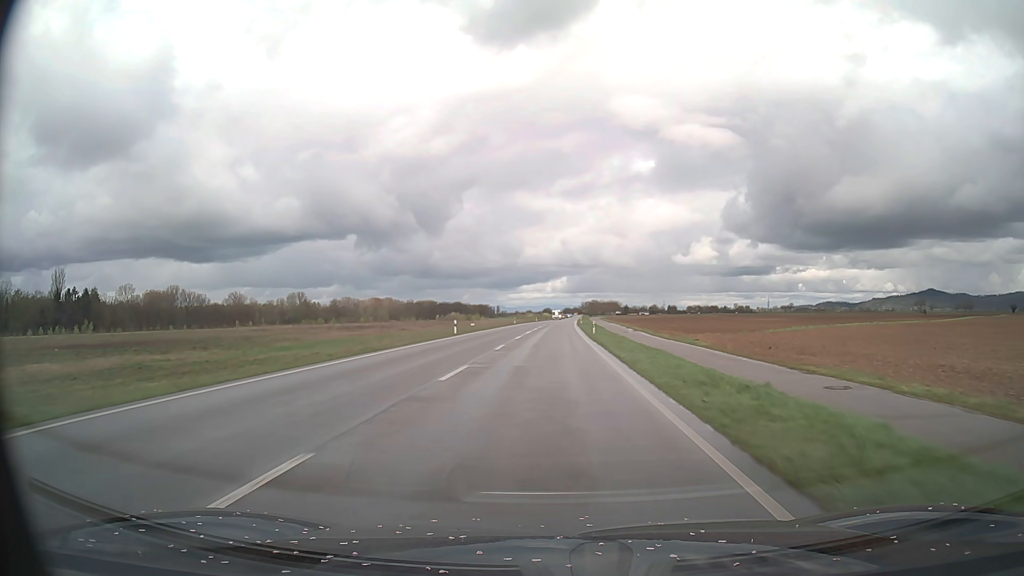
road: primary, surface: asphalt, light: Day
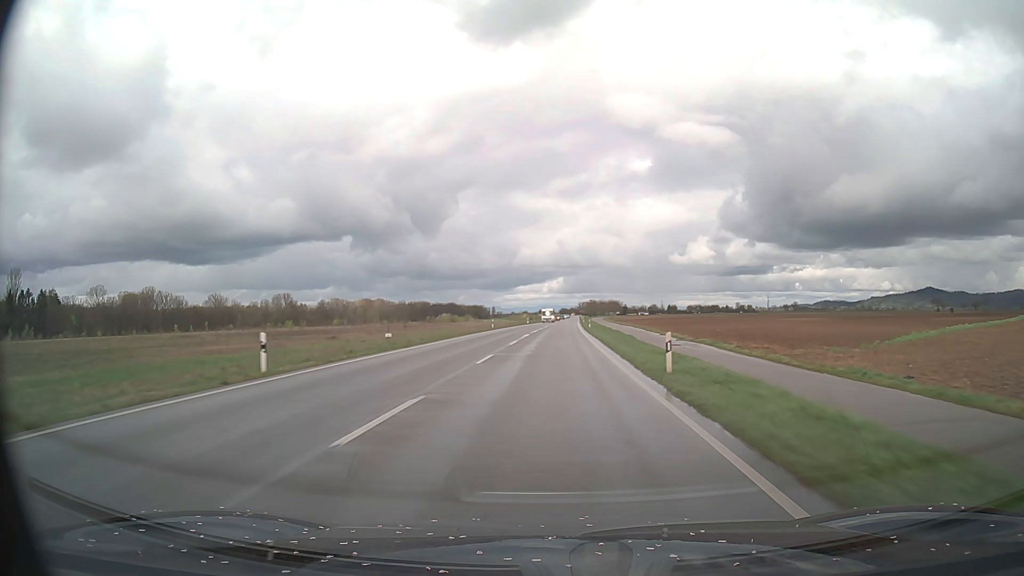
(+0.1, +31.2) m; 0°
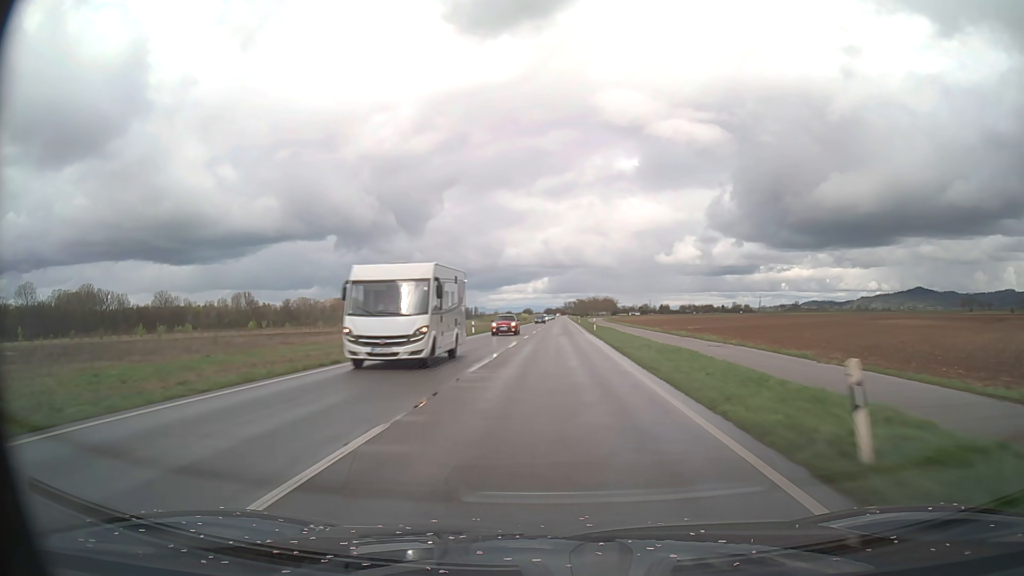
(+0.6, +62.5) m; +1°
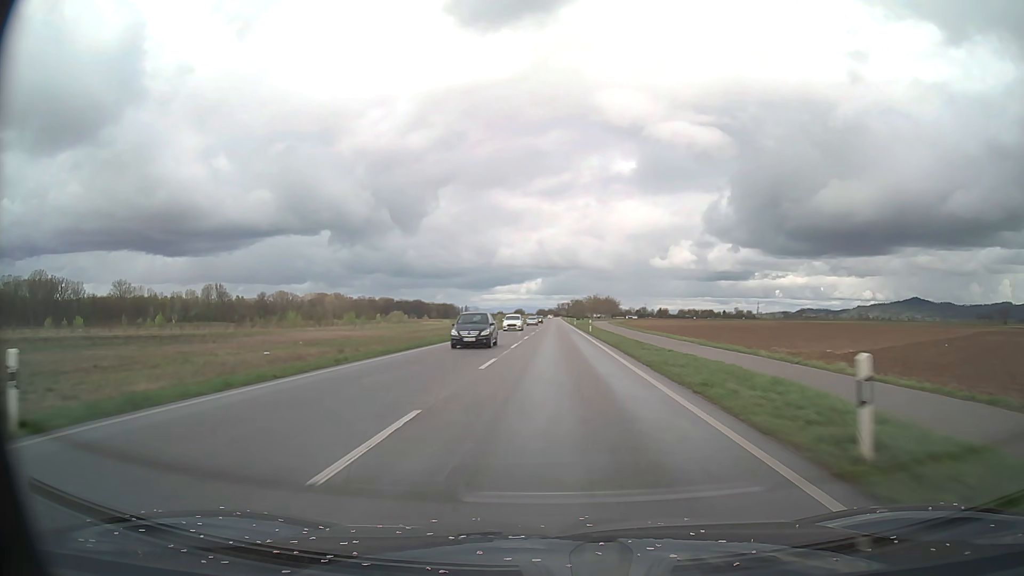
(+0.2, +46.9) m; +1°
(0, +10) (0, +20) (0, +30) (0, +40) (0, +50) (0, +60) (0, +70) (0, +80) (0, +90) (+1, +100) m
